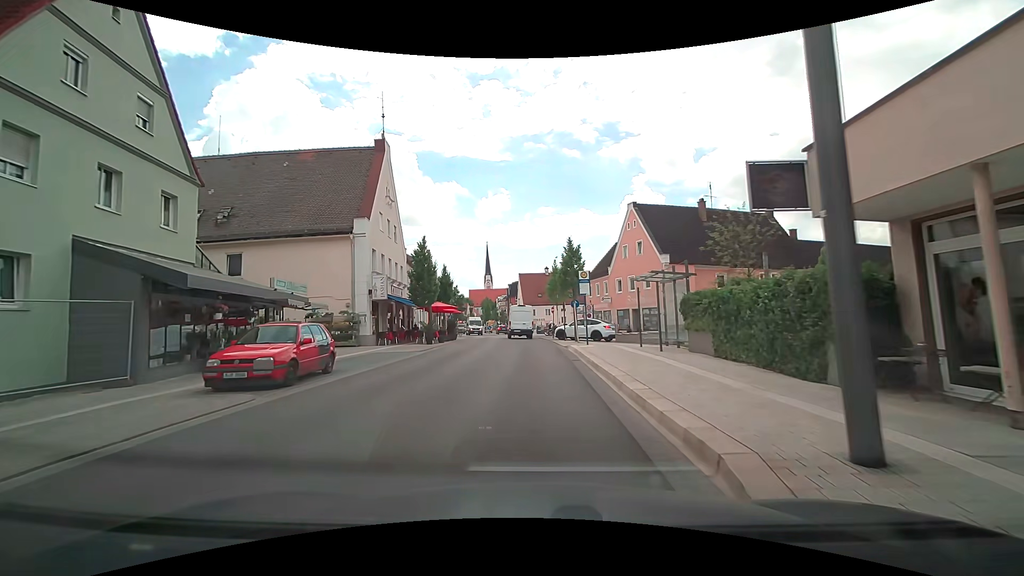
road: tertiary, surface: asphalt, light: Day
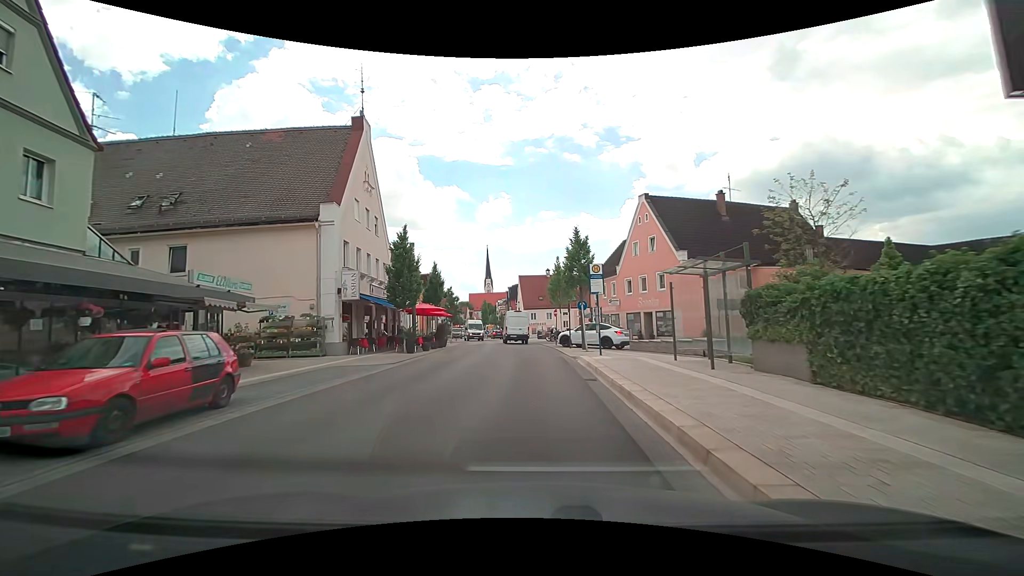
(0.0, +4.6) m; 0°
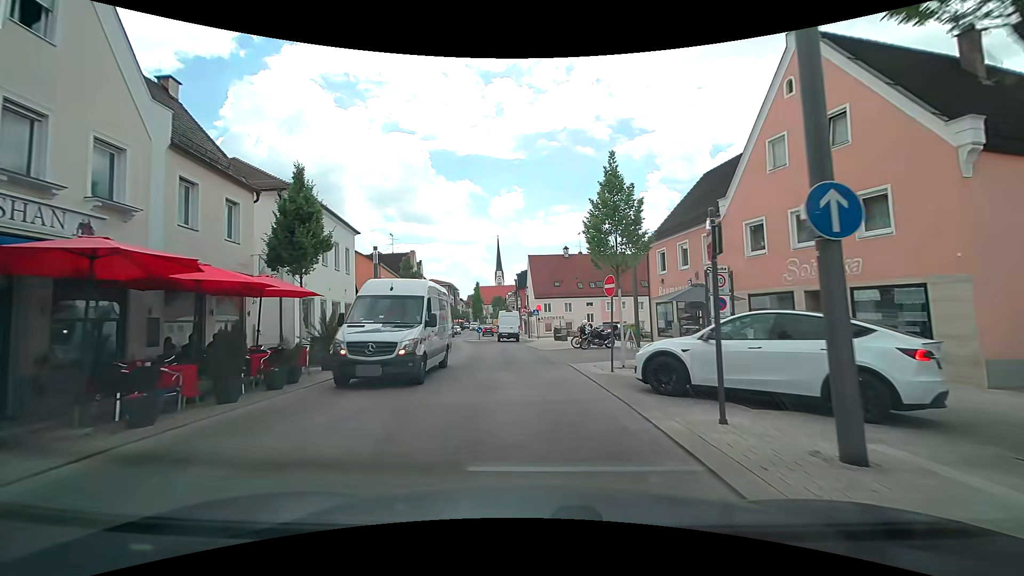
(0.0, +22.9) m; 0°
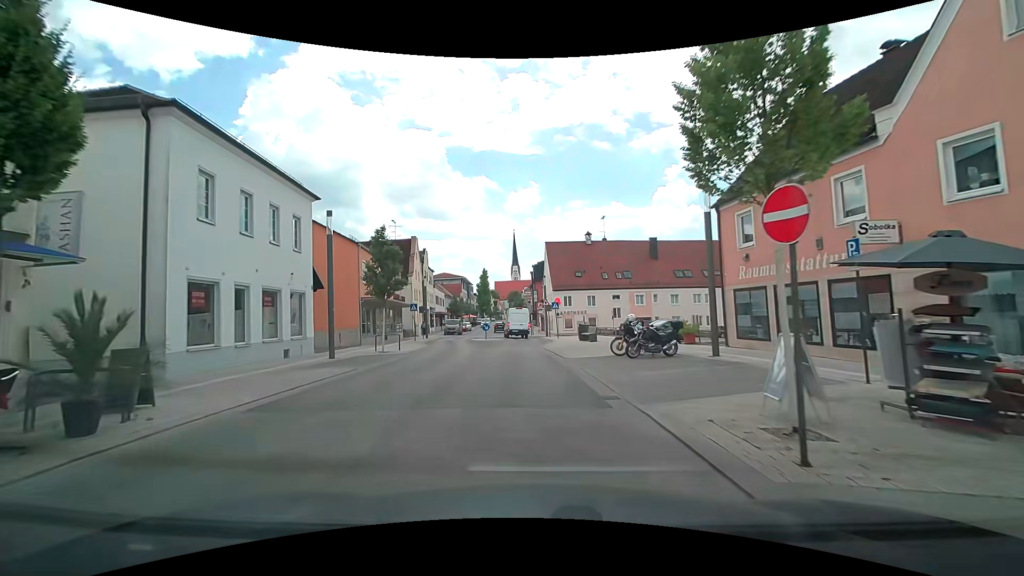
(-0.2, +8.9) m; -2°
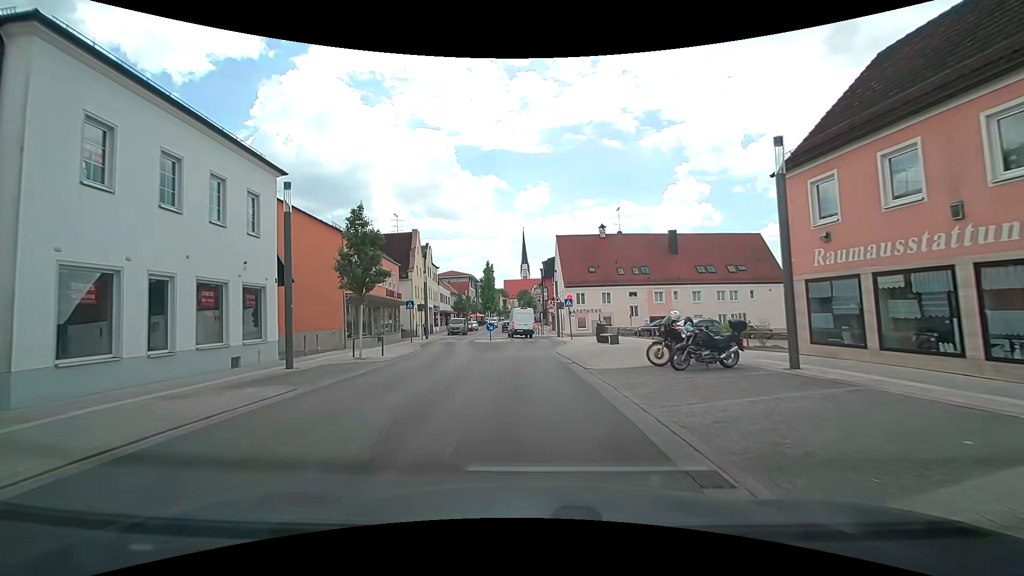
(0.0, +4.4) m; -2°
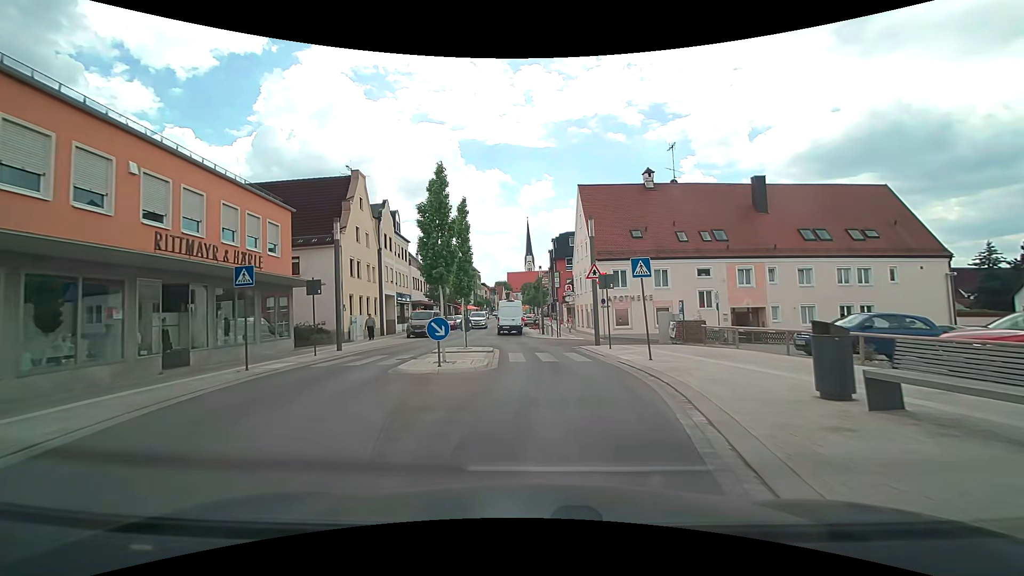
(-0.3, +21.9) m; 0°
